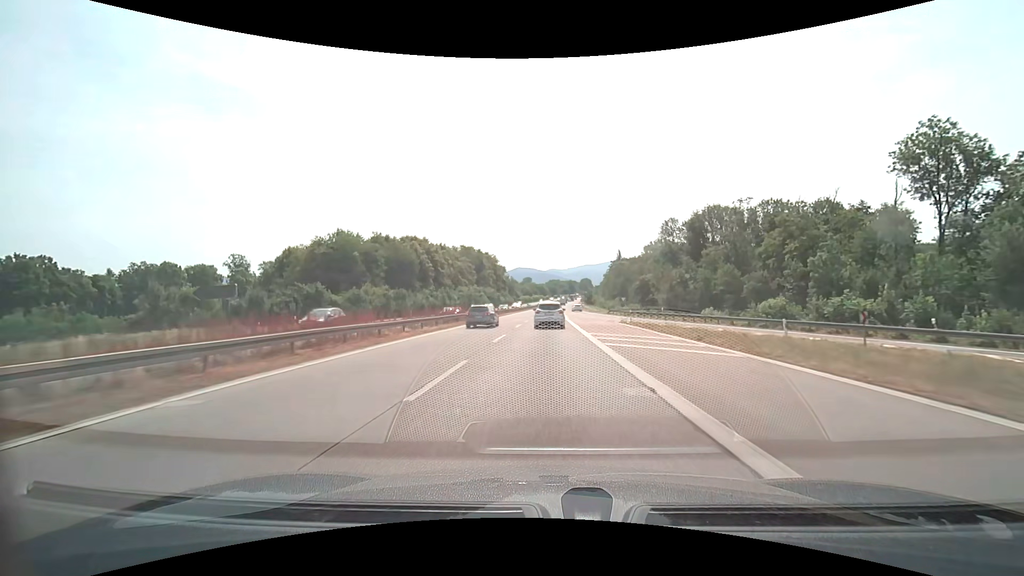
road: trunk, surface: asphalt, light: Day
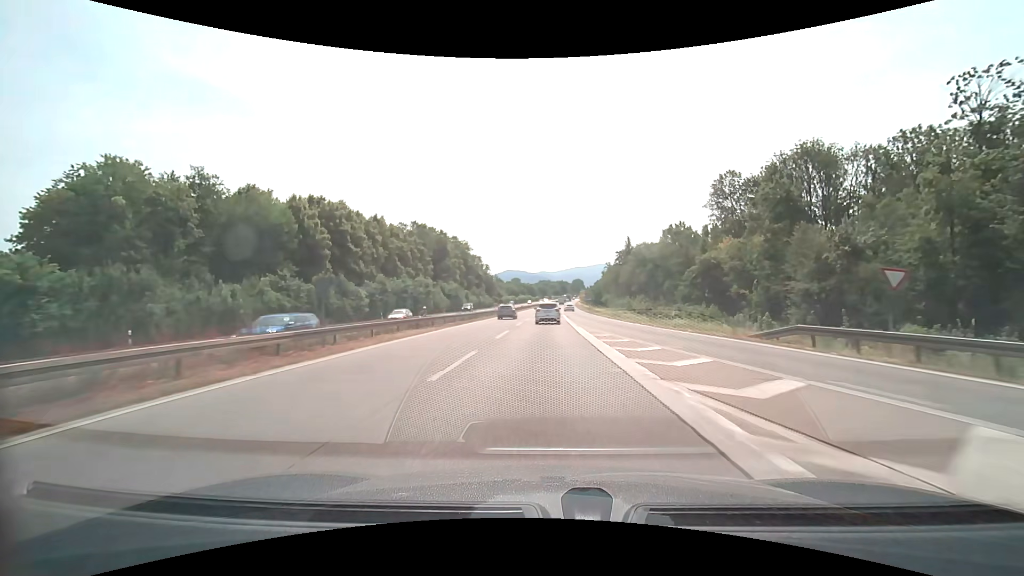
(+0.6, +56.6) m; +1°
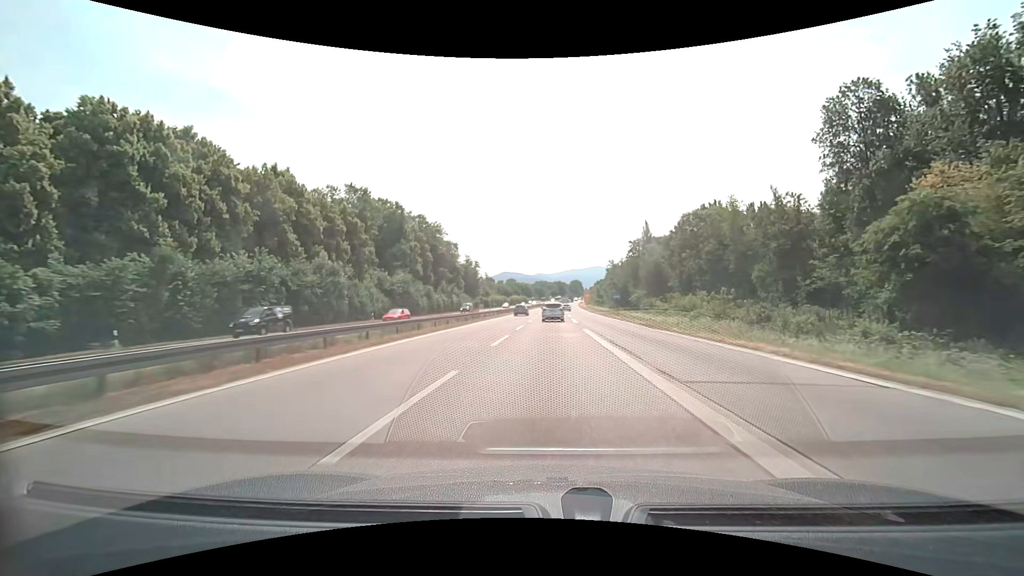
(0.0, +41.4) m; 0°
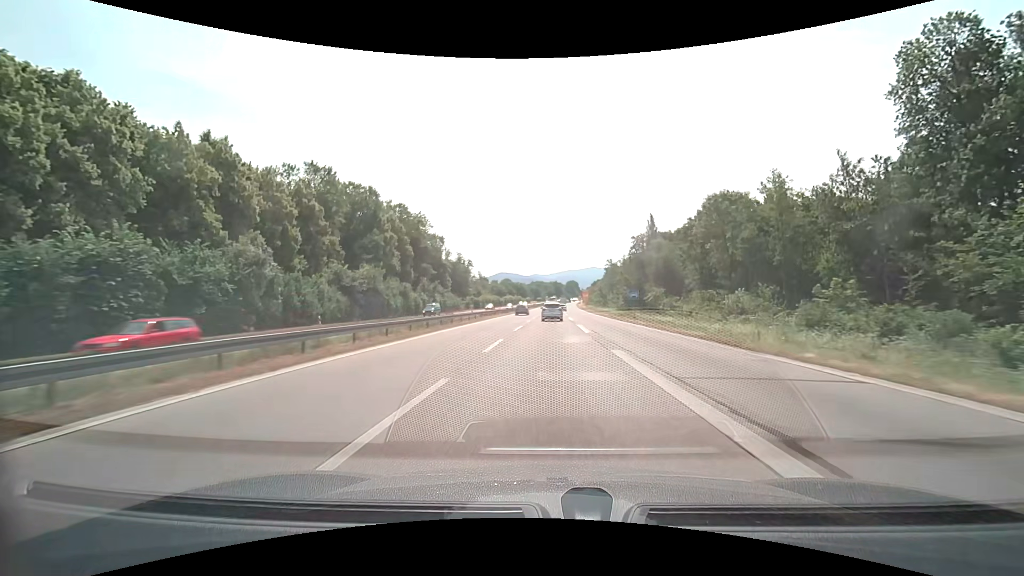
(0.0, +13.6) m; 0°
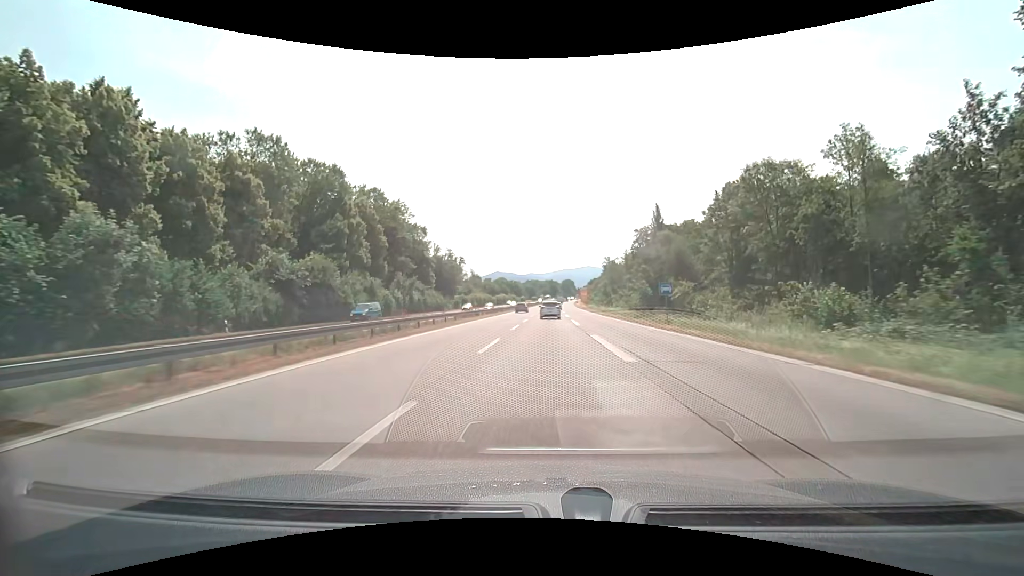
(+0.1, +13.5) m; 0°
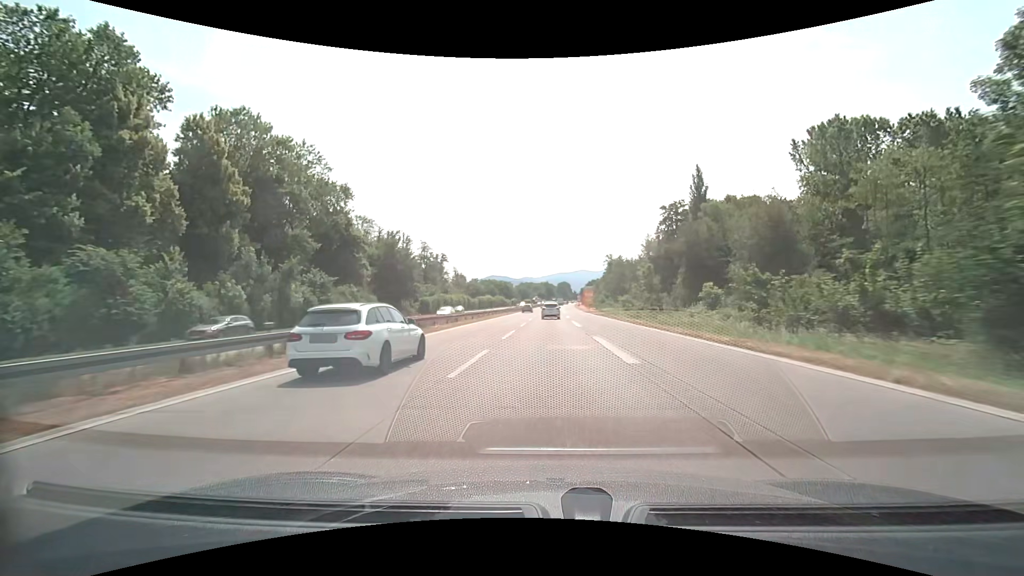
(+0.3, +40.1) m; +1°
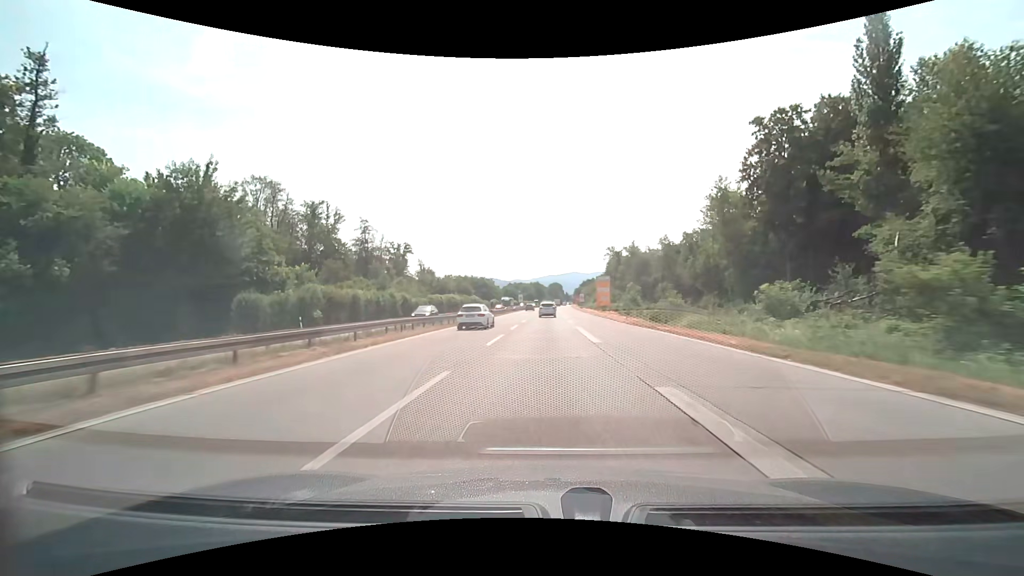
(+0.7, +53.4) m; +1°
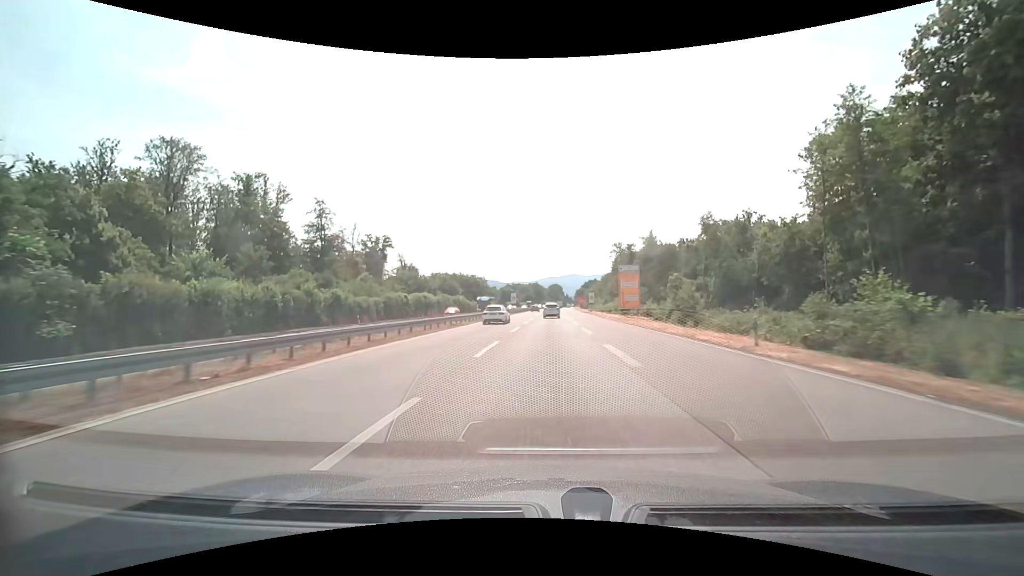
(0.0, +26.9) m; 0°
(0, +10) (0, +20) (0, +30) (0, +40) (+1, +50) (+1, +60) (+1, +70) (+1, +80) (+2, +90) (+2, +100) m
